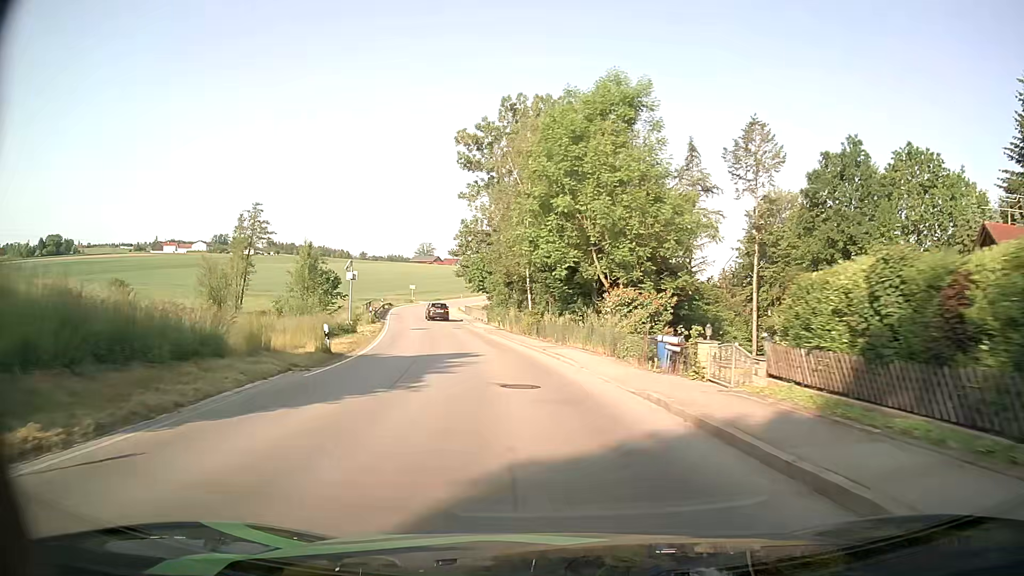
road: secondary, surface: asphalt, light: Day
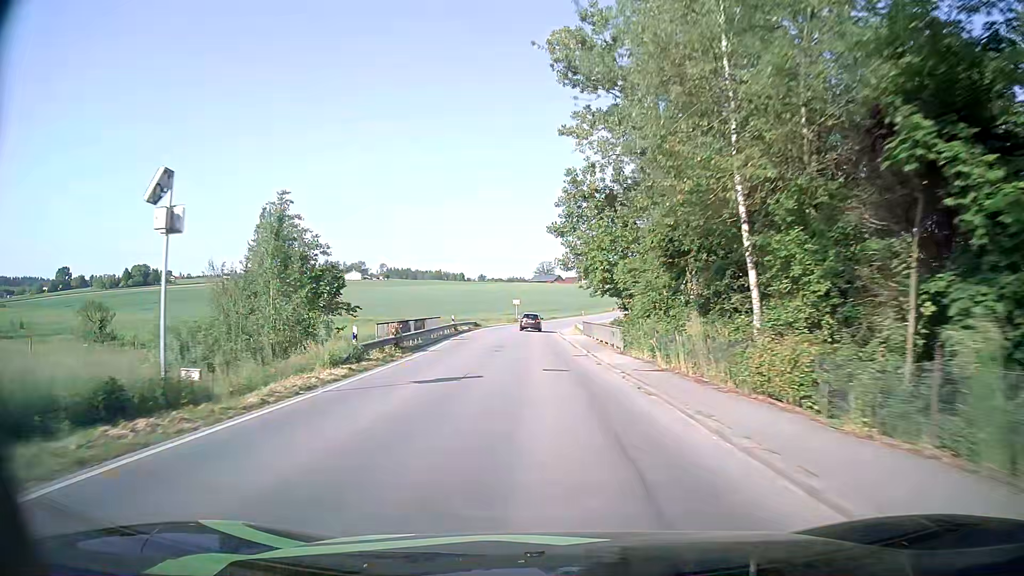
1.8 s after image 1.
(-2.7, +27.4) m; -11°
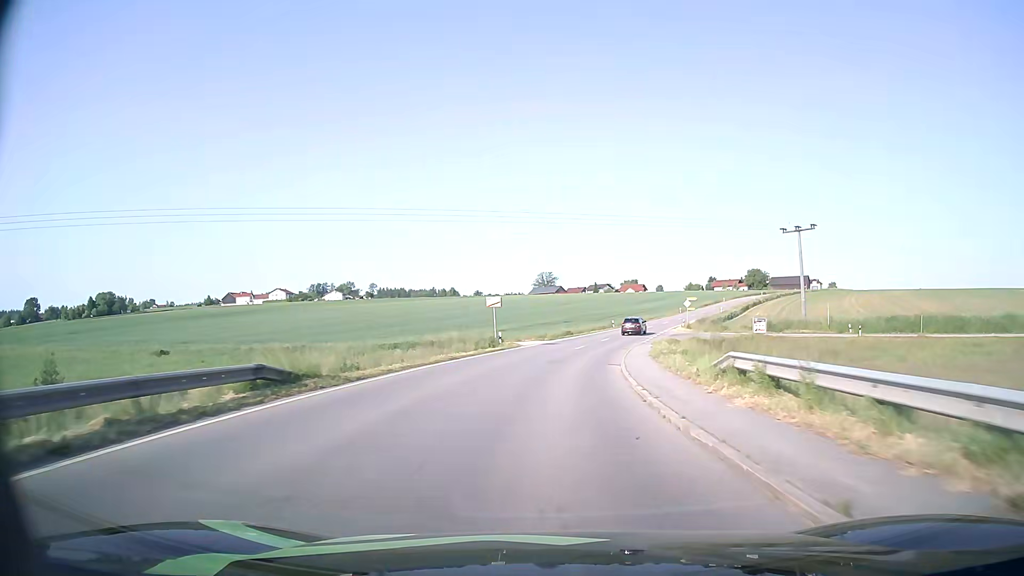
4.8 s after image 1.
(-0.8, +48.4) m; 0°
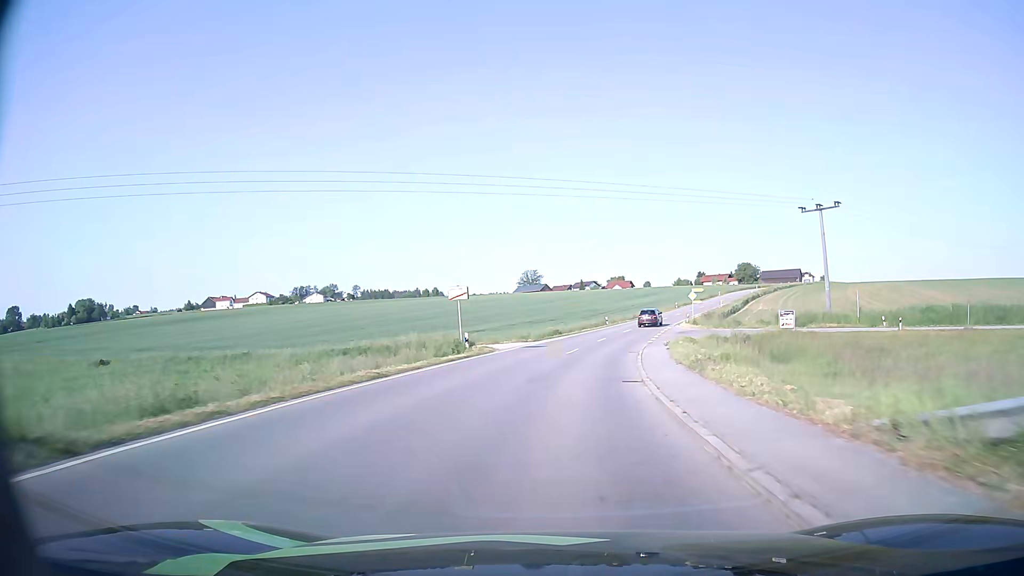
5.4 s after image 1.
(+0.1, +9.8) m; +1°
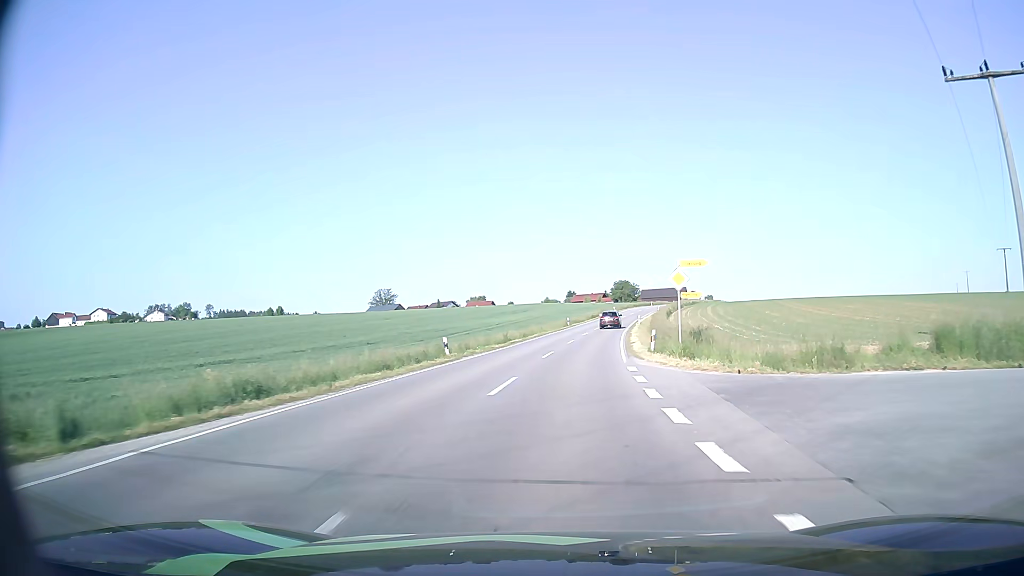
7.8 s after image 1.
(+3.8, +40.3) m; +12°
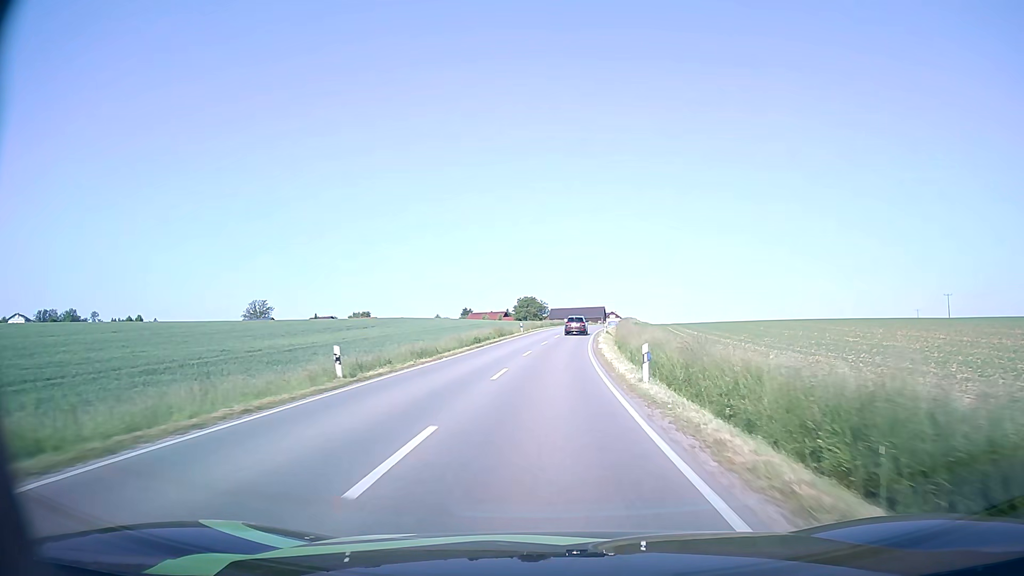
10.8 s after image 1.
(+4.9, +55.7) m; +9°
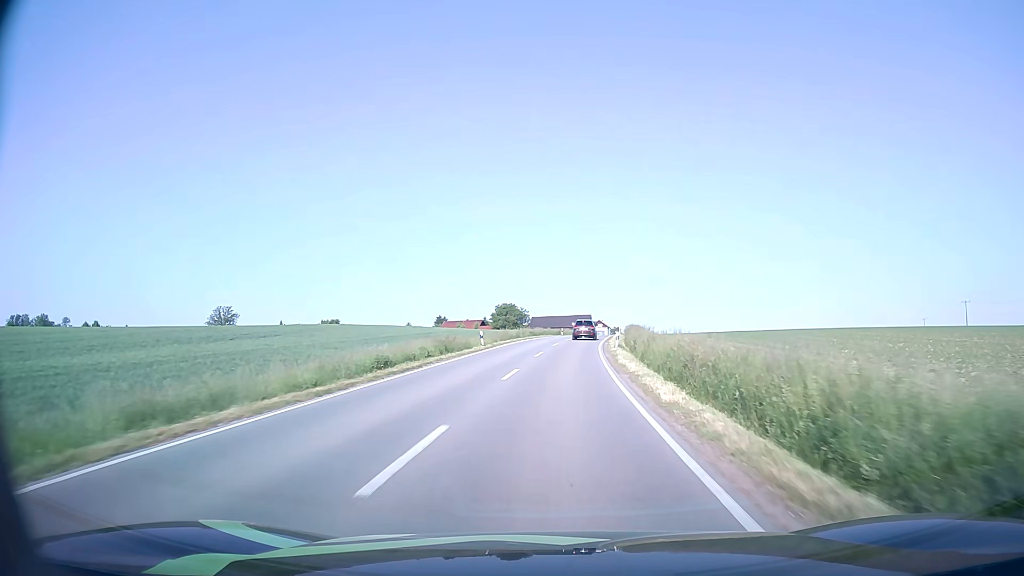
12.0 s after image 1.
(+0.2, +24.1) m; +1°
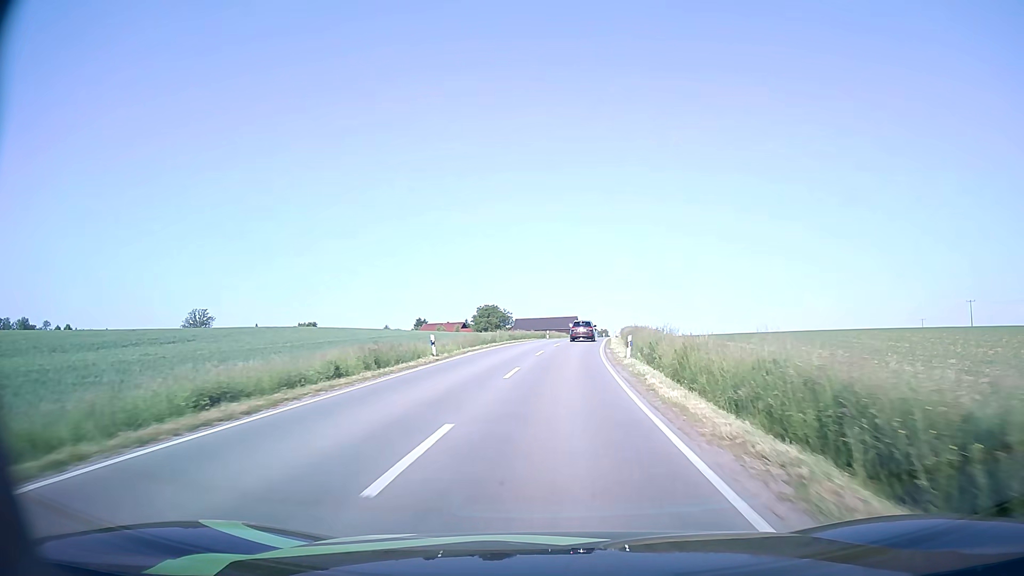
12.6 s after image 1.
(+0.1, +12.1) m; +1°
(0, +10) (0, +20) (+1, +30) (+2, +40) (+2, +50) (+3, +60) (+4, +70) (+5, +80) (+7, +90) (+8, +100) m
